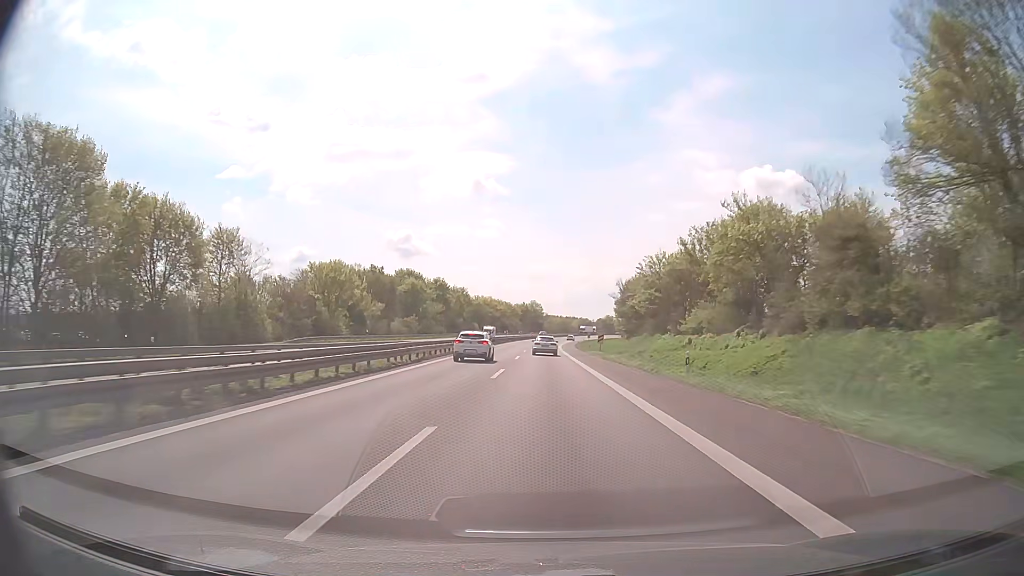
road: trunk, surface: asphalt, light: Day
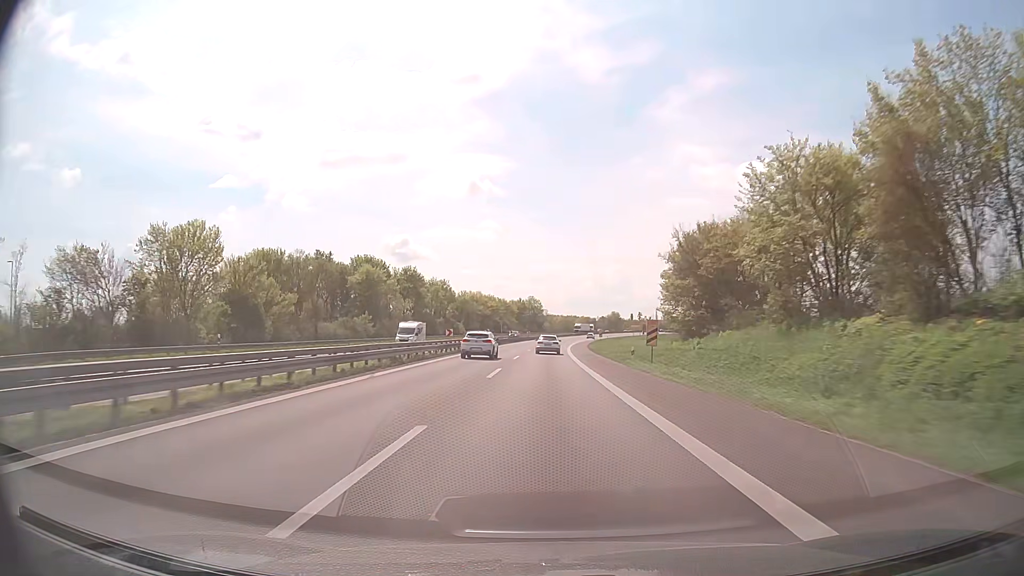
(+0.1, +36.1) m; 0°
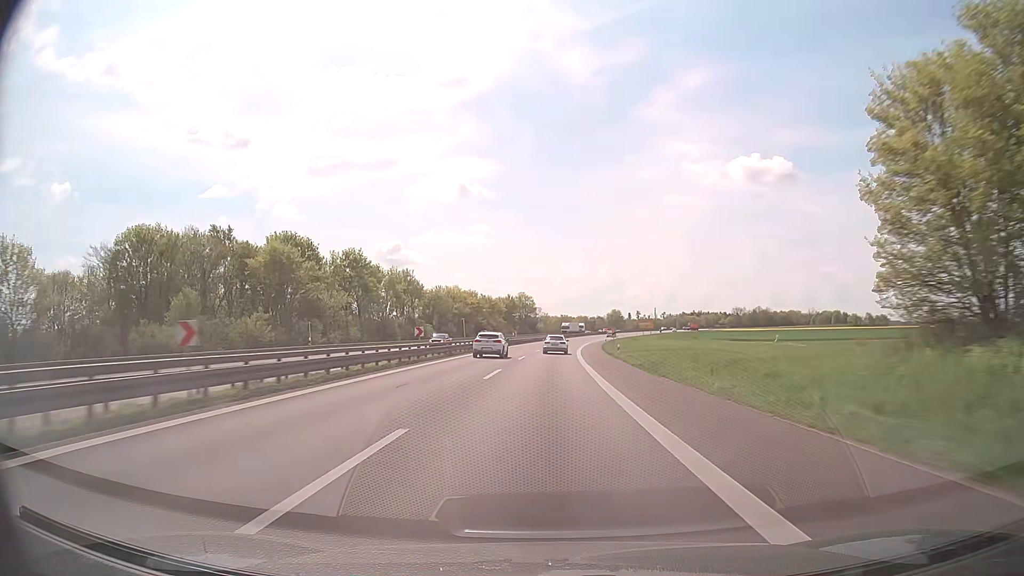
(+0.1, +36.5) m; 0°
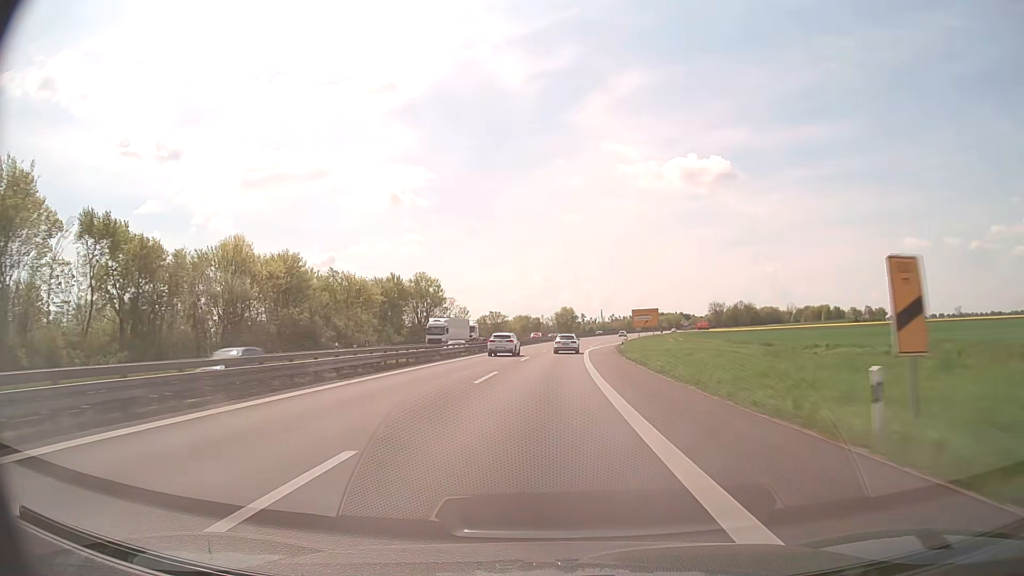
(+3.4, +92.2) m; +5°
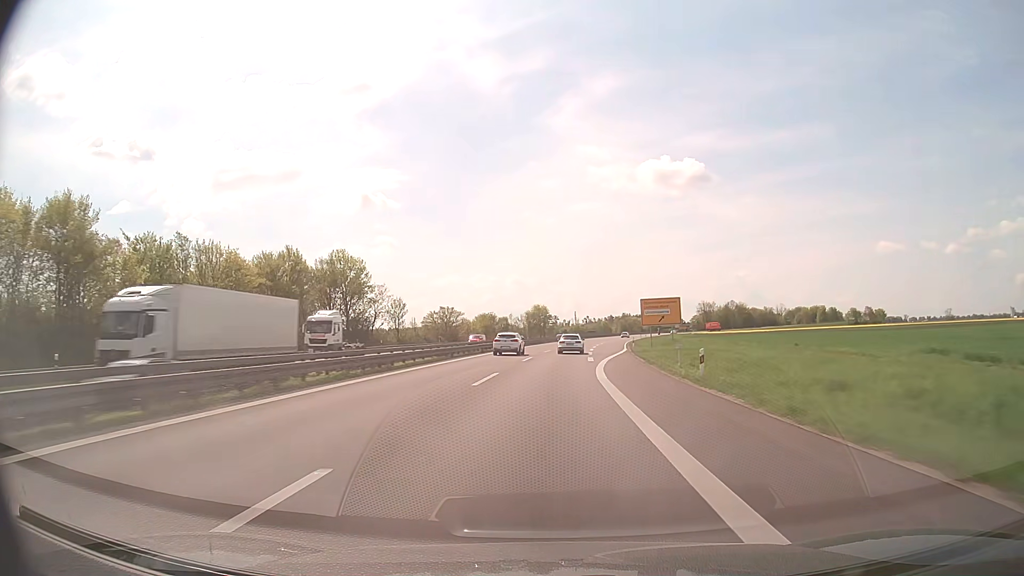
(+0.8, +37.2) m; +2°
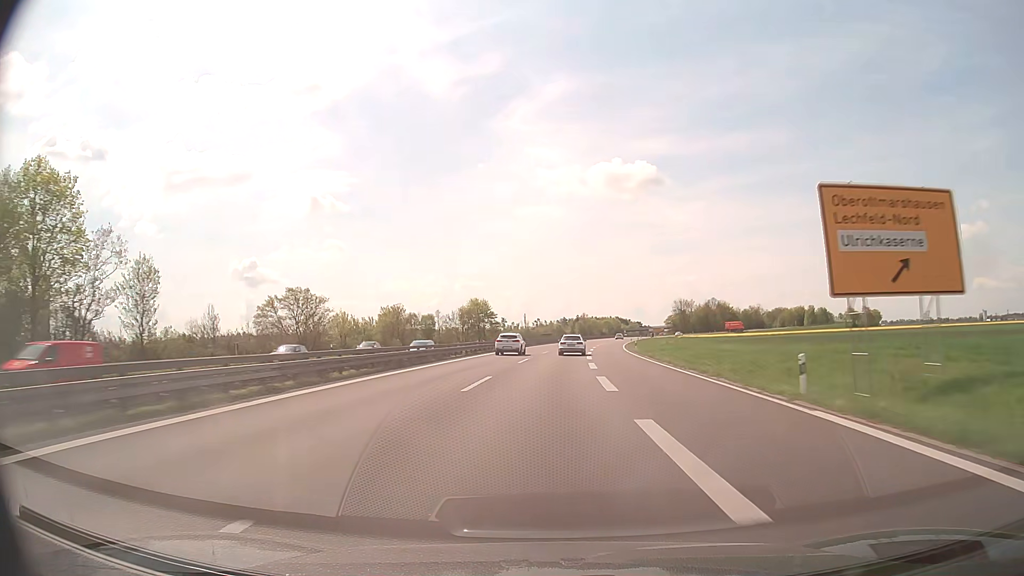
(+2.1, +56.2) m; +4°
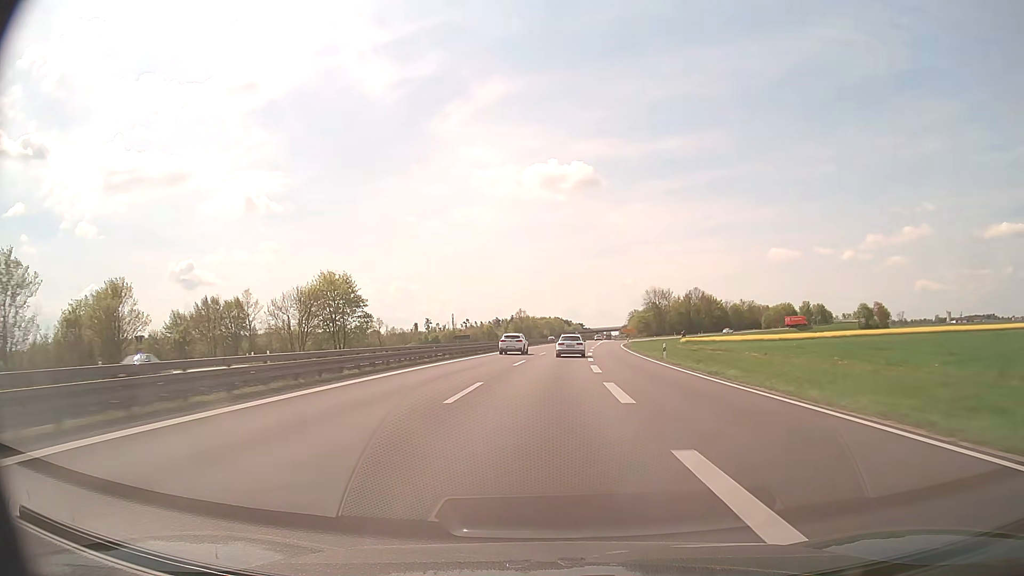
(+3.6, +75.2) m; +5°
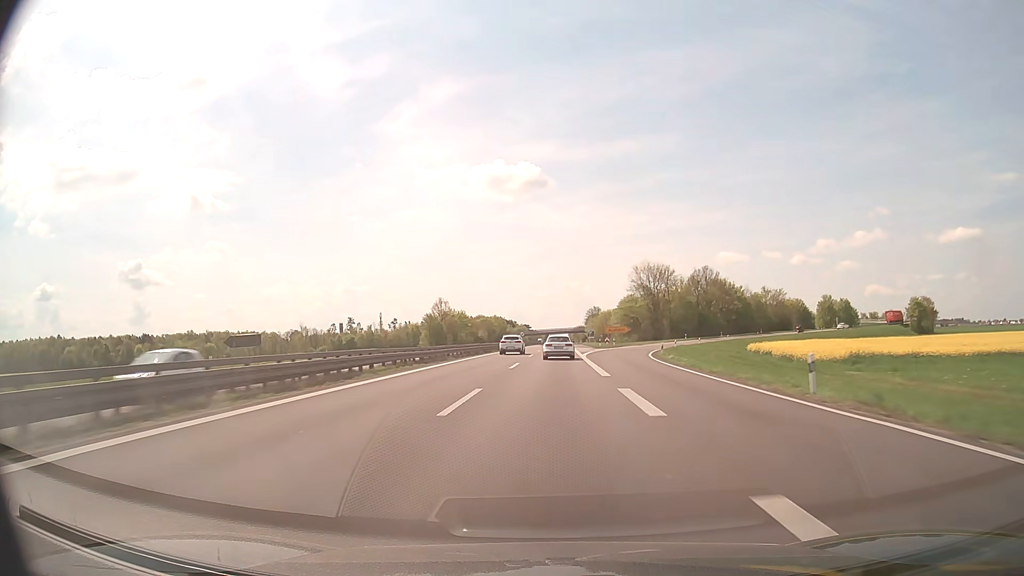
(+3.3, +74.1) m; +5°
(0, +10) (0, +20) (0, +30) (+1, +40) (+1, +50) (+1, +60) (+1, +70) (+2, +80) (+2, +90) (+2, +100) m
